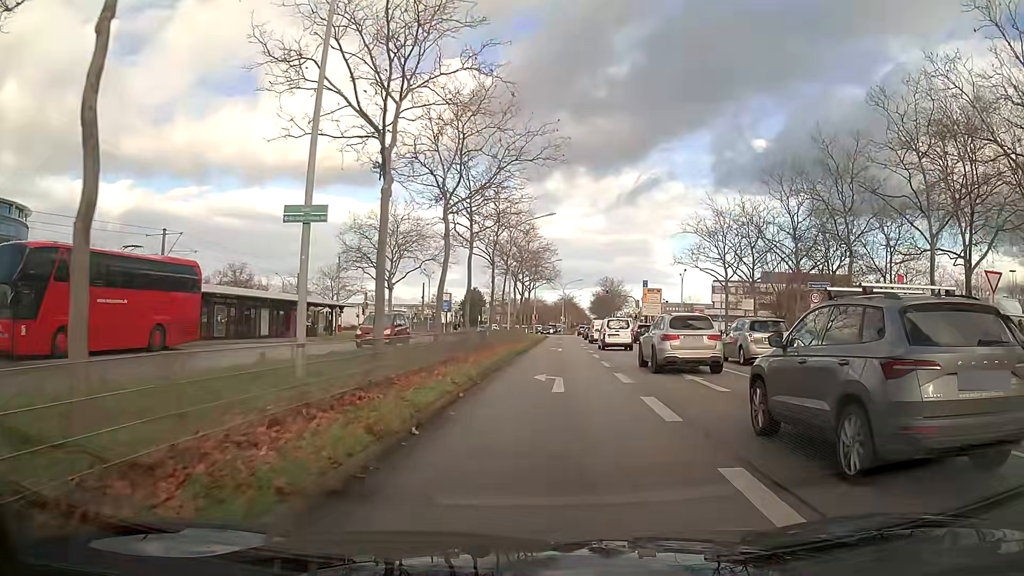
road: primary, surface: asphalt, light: Day
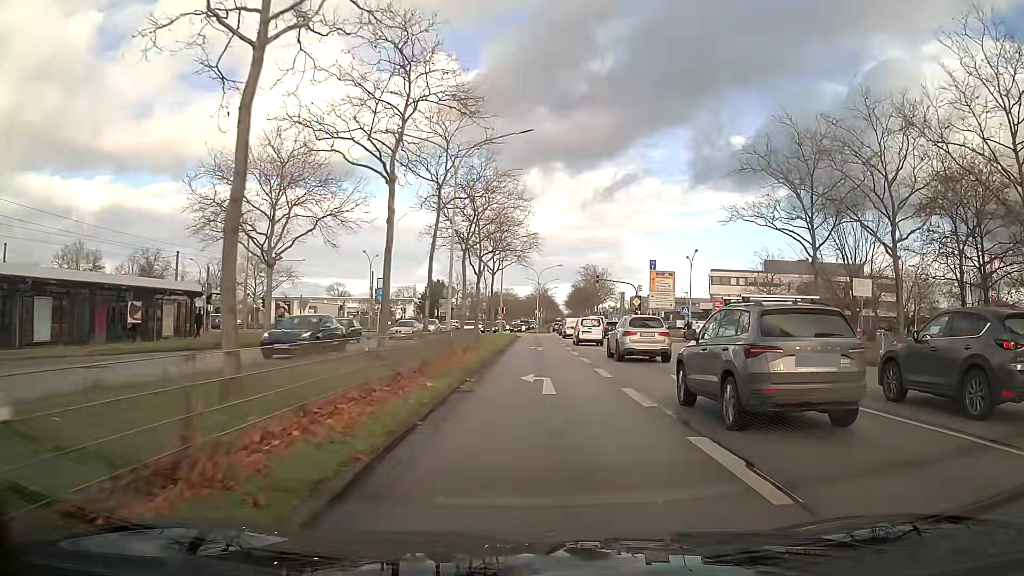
(+0.8, +22.7) m; +3°
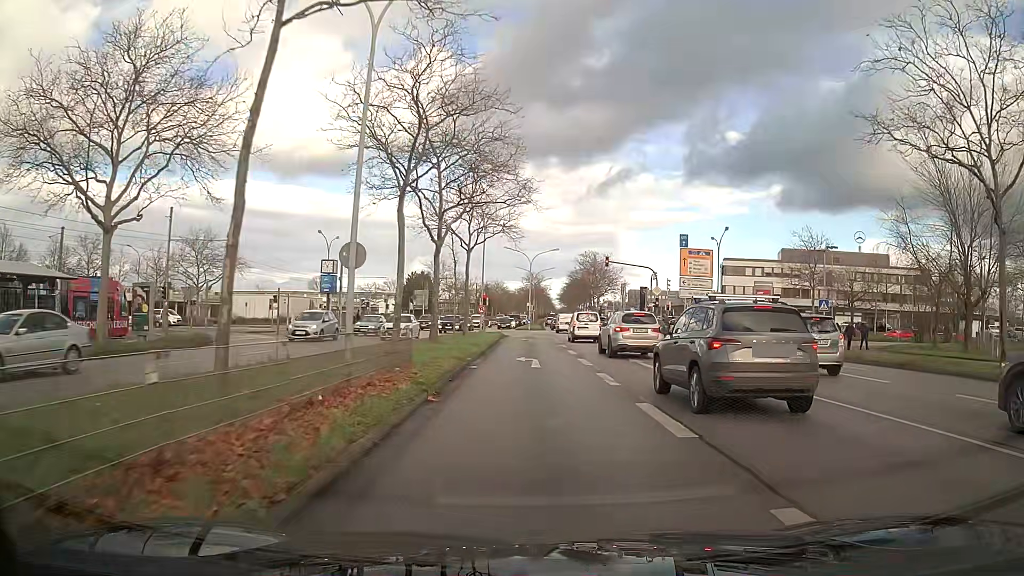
(+0.1, +15.3) m; 0°
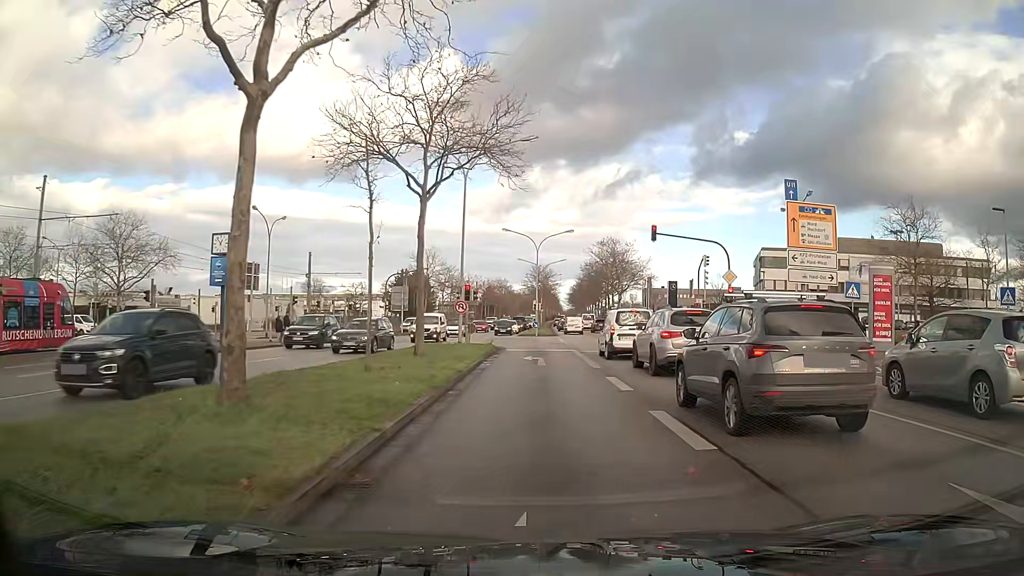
(0.0, +18.5) m; -1°
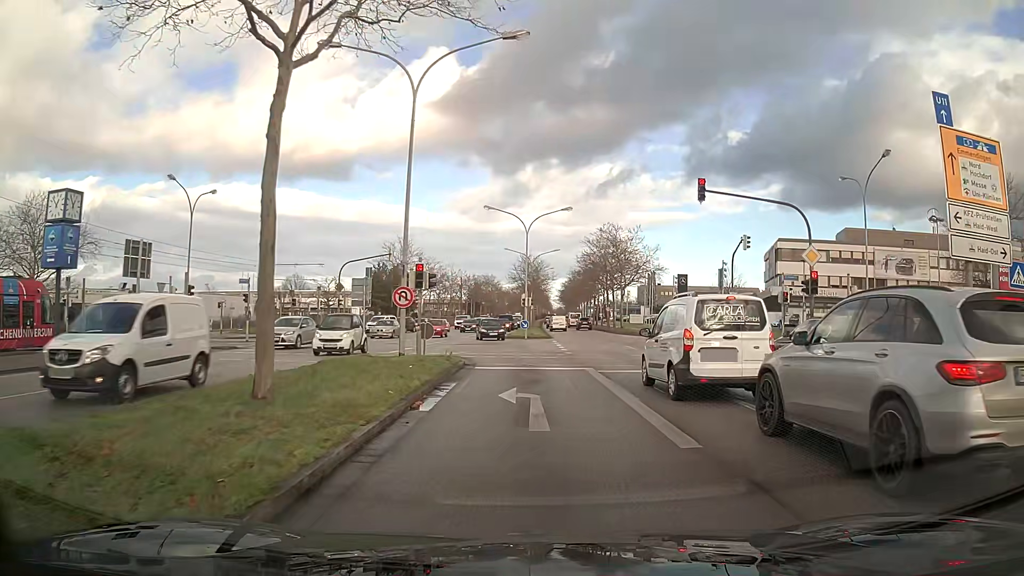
(+0.2, +12.0) m; +1°
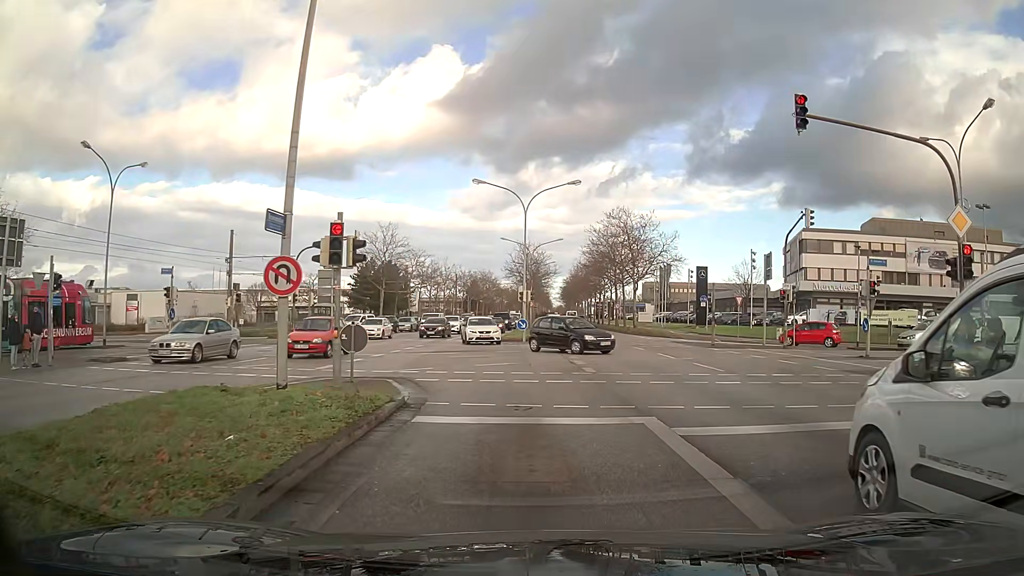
(0.0, +9.3) m; 0°
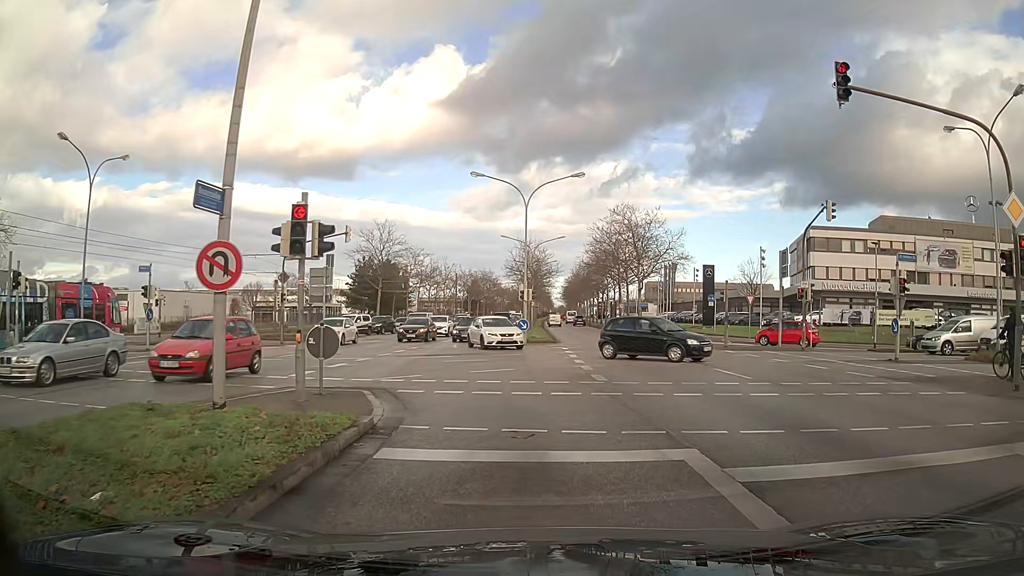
(0.0, +2.1) m; 0°
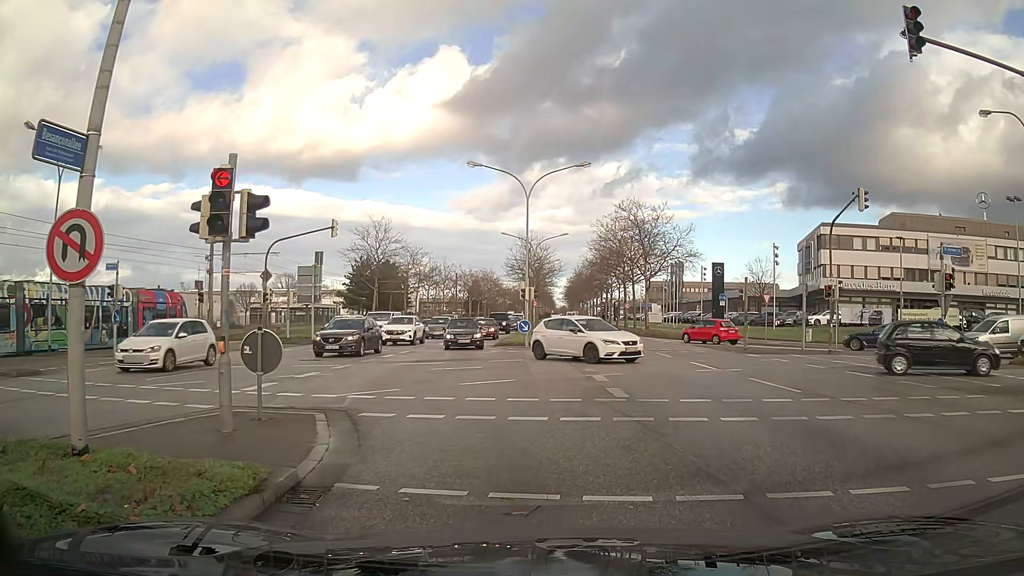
(0.0, +2.8) m; -1°
